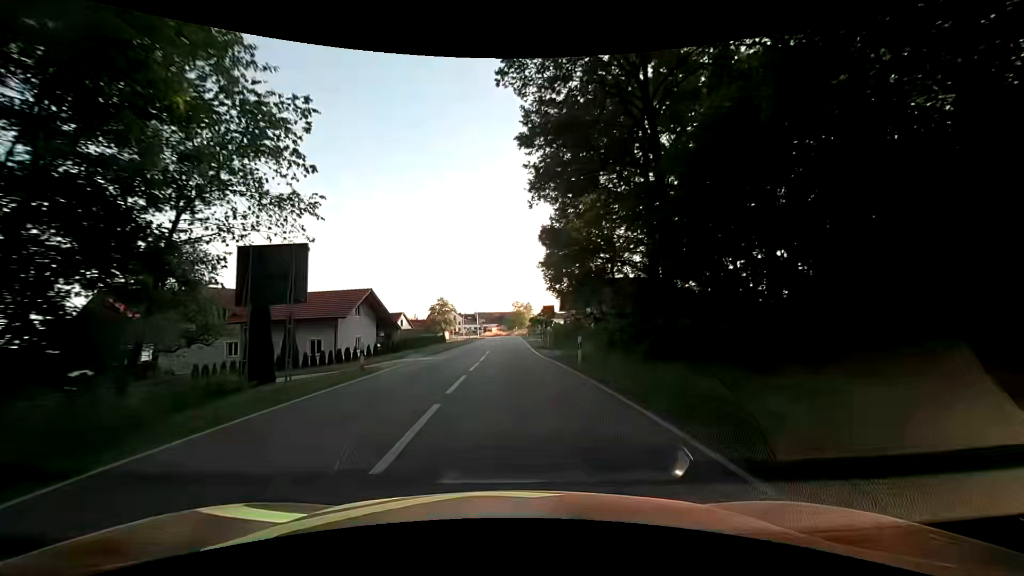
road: secondary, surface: asphalt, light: Day
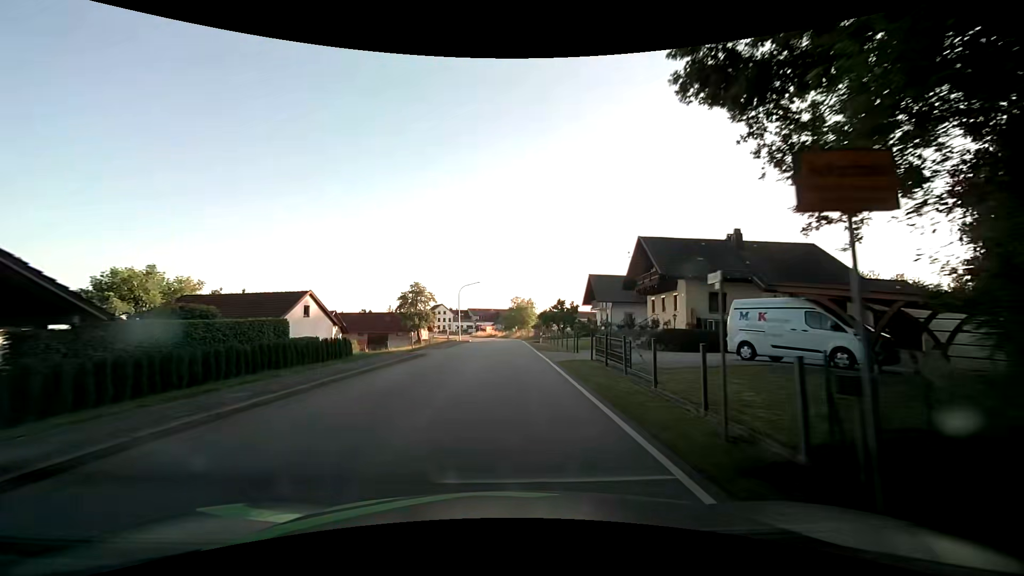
(+0.1, +33.4) m; 0°
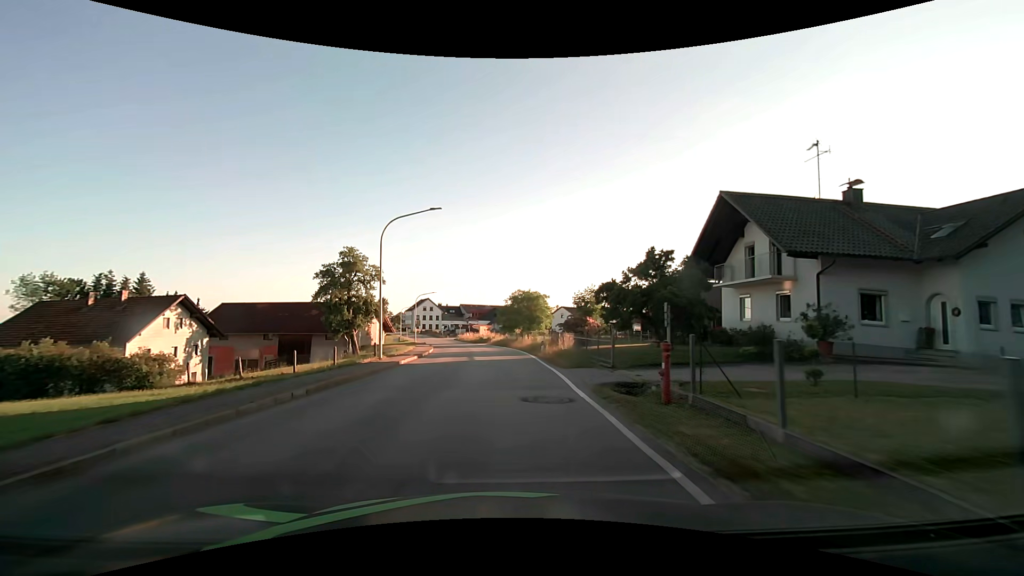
(+0.4, +39.3) m; +1°
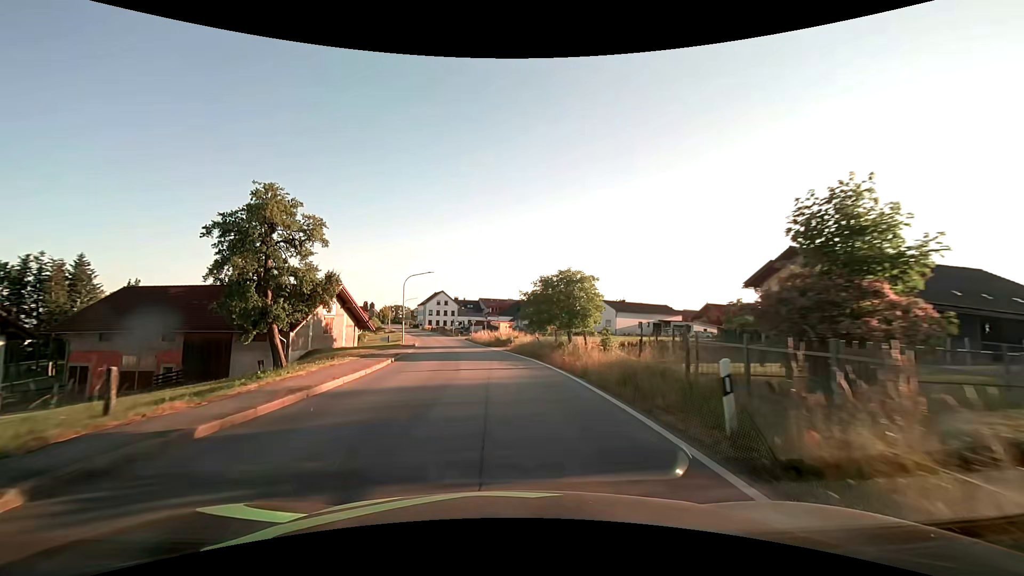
(-0.5, +23.2) m; -3°
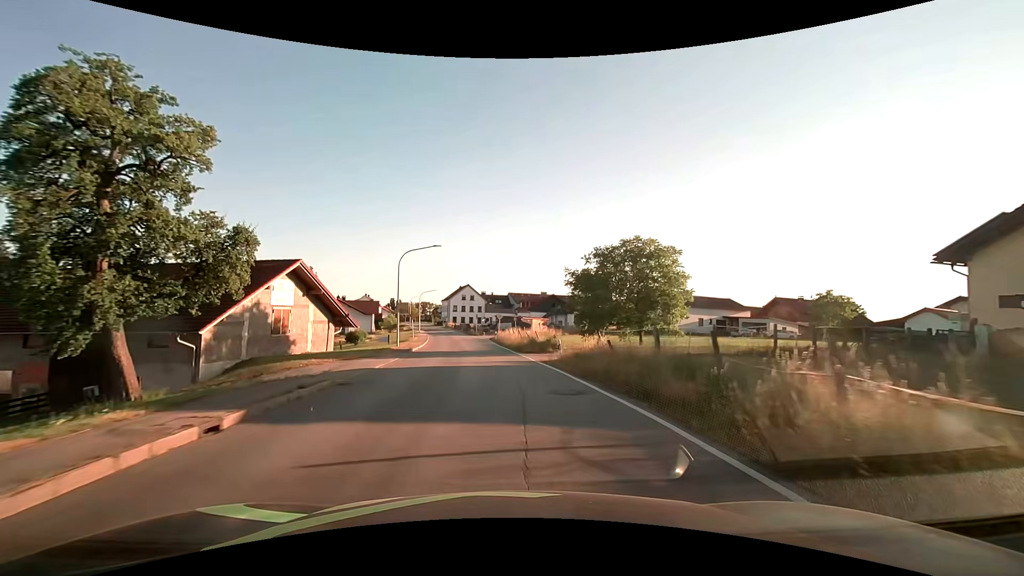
(-0.4, +15.5) m; -3°
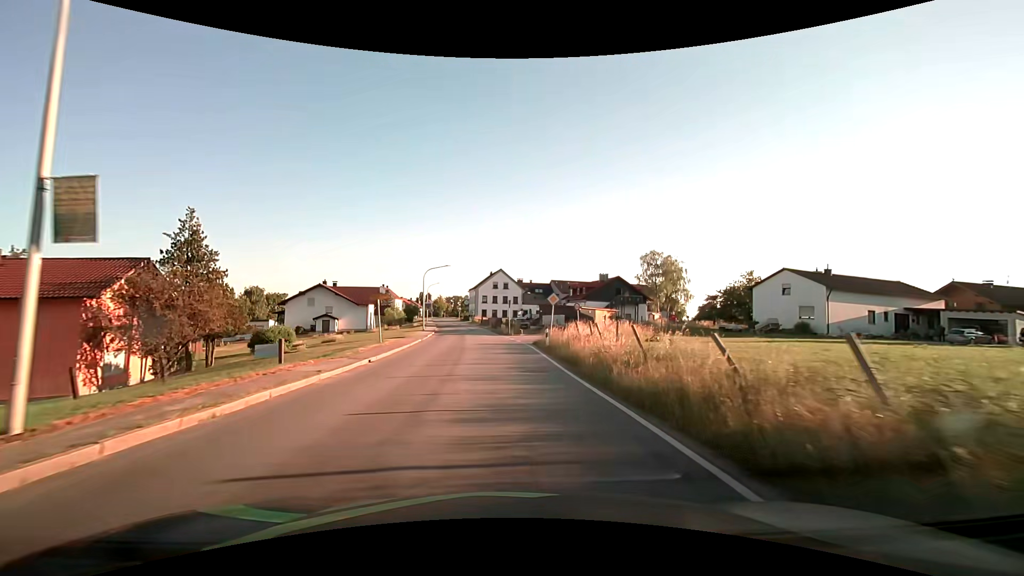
(-1.5, +29.9) m; -5°
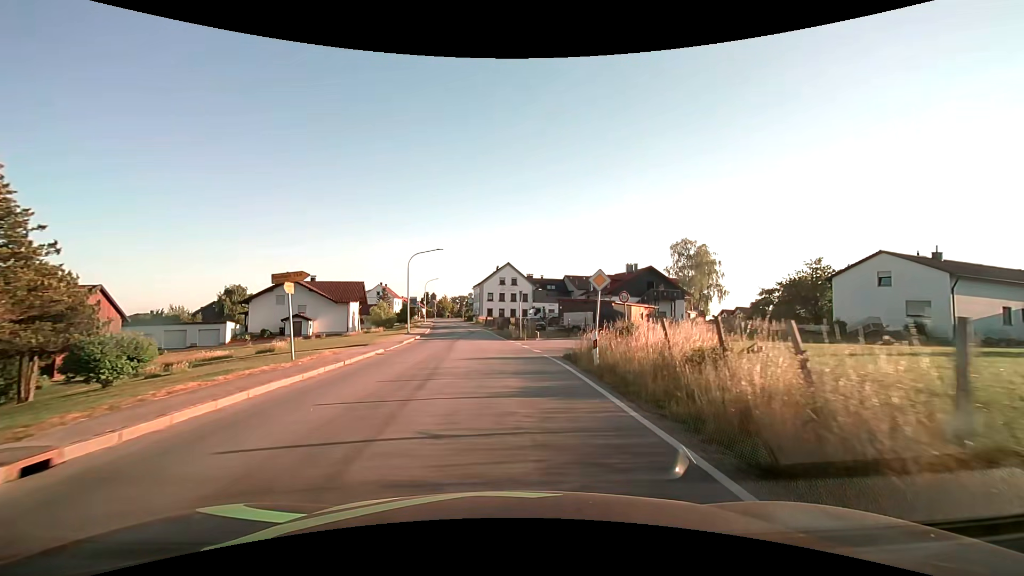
(-0.1, +12.8) m; -1°
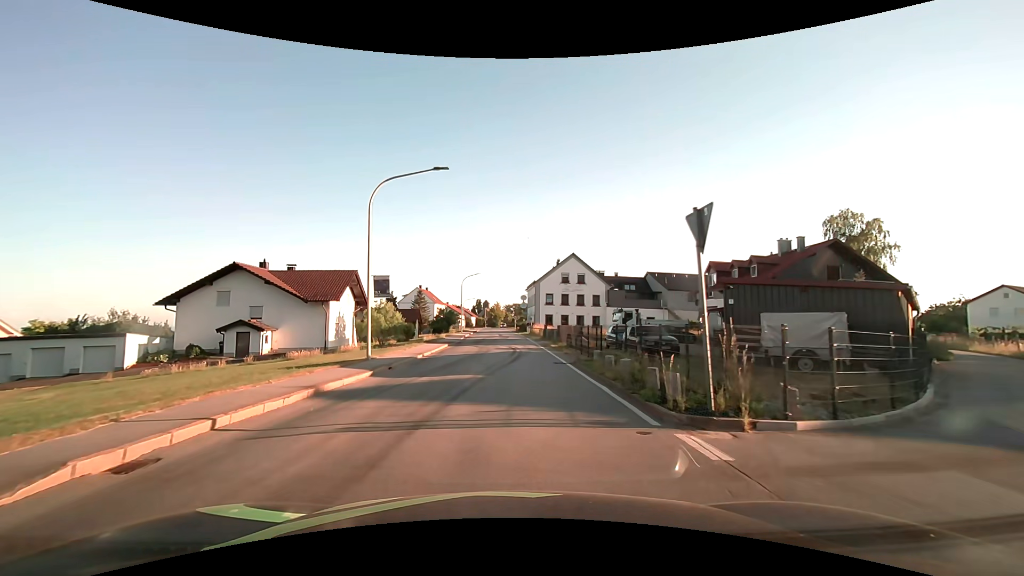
(-1.1, +24.8) m; -7°
(0, +10) (0, +20) (0, +30) (0, +40) (0, +50) (0, +60) (0, +70) (0, +80) (-1, +90) (-1, +100) m
